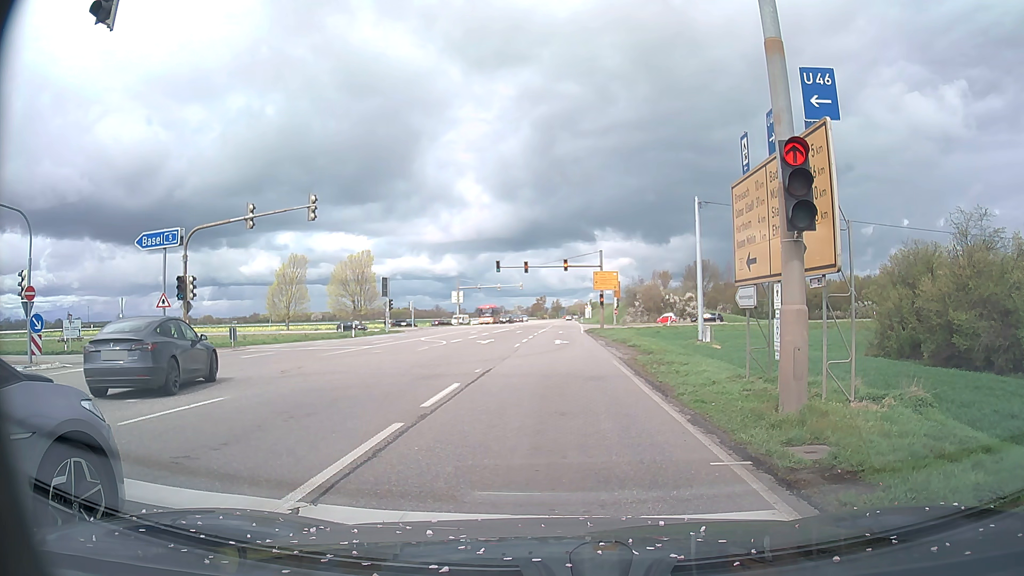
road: primary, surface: asphalt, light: Day
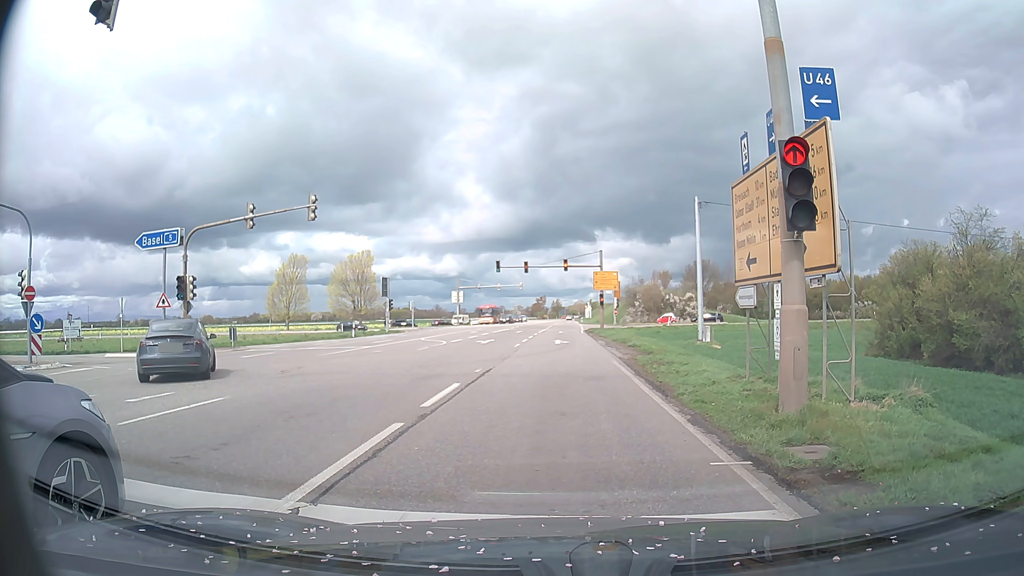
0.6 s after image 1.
(0.0, 0.0) m; 0°
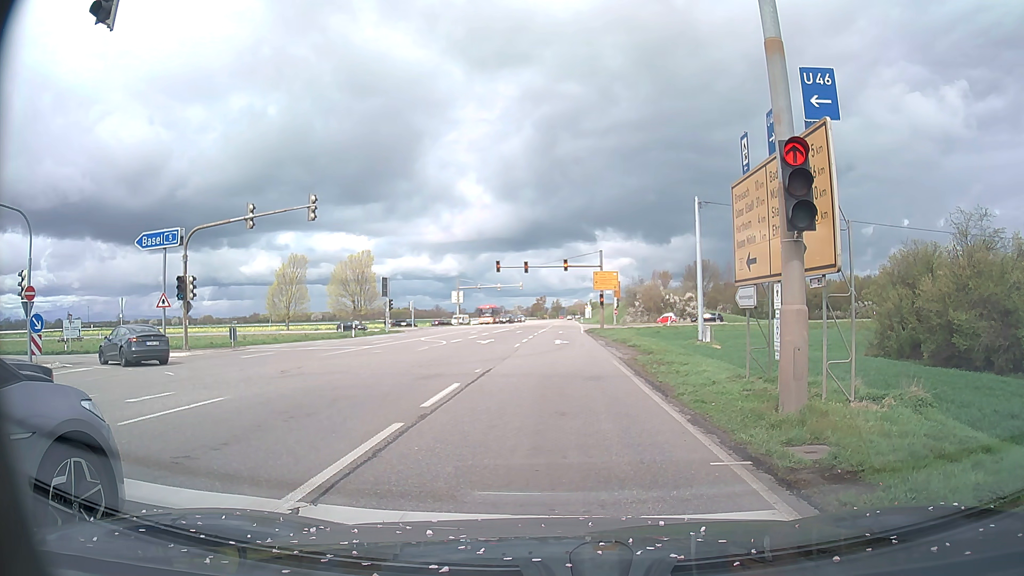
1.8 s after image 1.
(0.0, 0.0) m; 0°
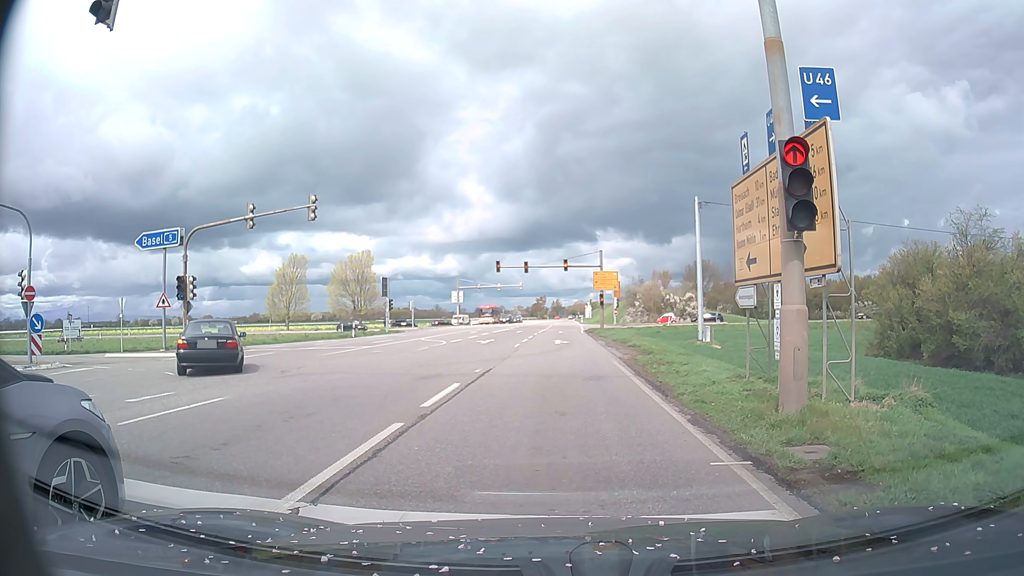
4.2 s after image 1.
(0.0, 0.0) m; 0°
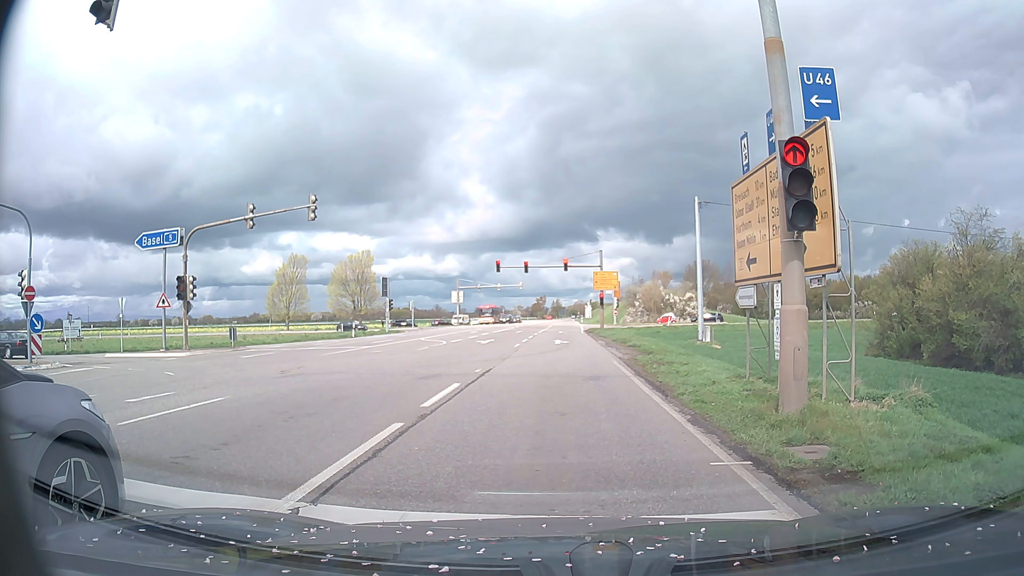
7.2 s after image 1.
(0.0, 0.0) m; 0°
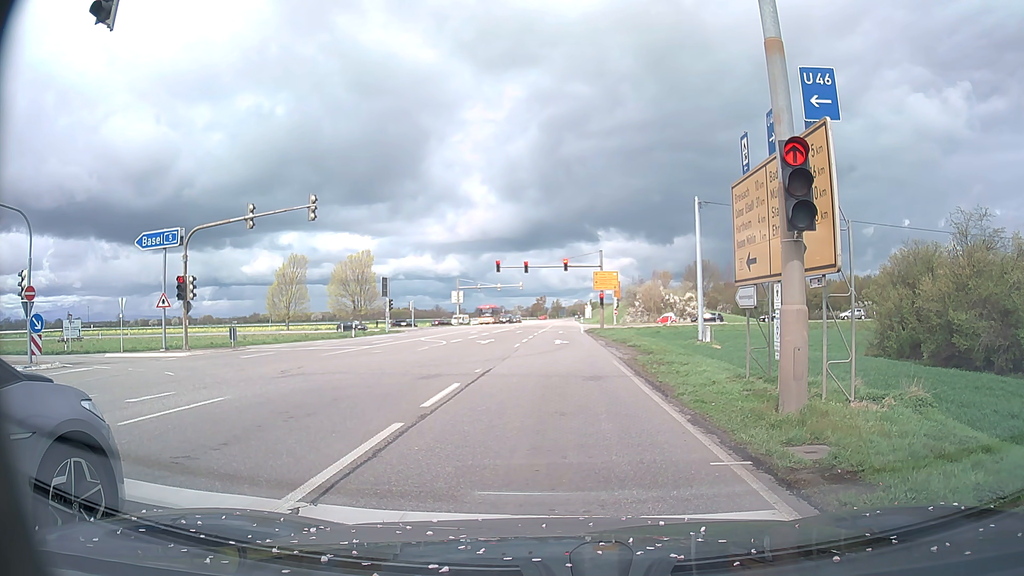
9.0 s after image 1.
(0.0, 0.0) m; 0°
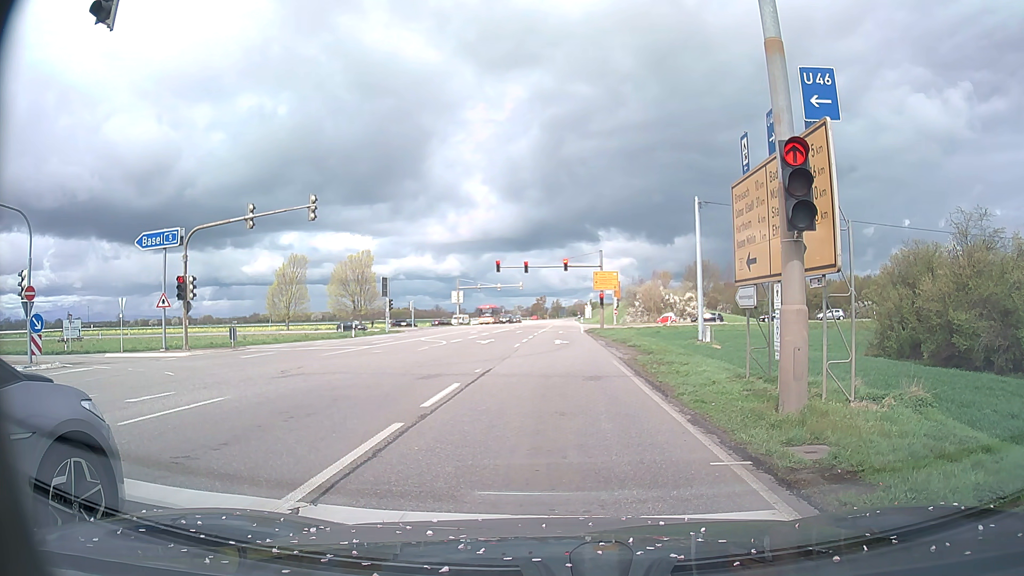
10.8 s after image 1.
(0.0, 0.0) m; 0°
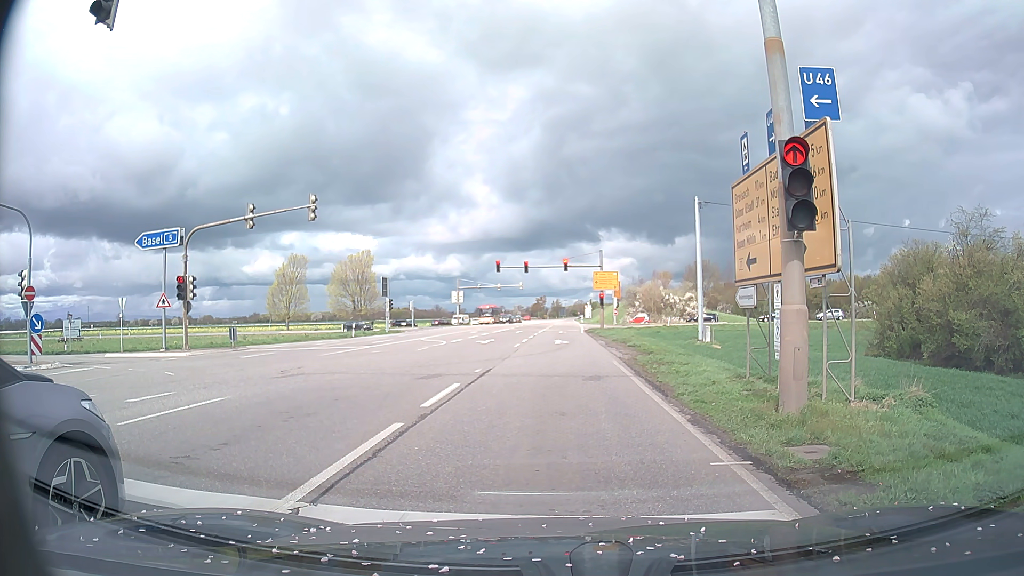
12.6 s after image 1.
(0.0, 0.0) m; 0°
